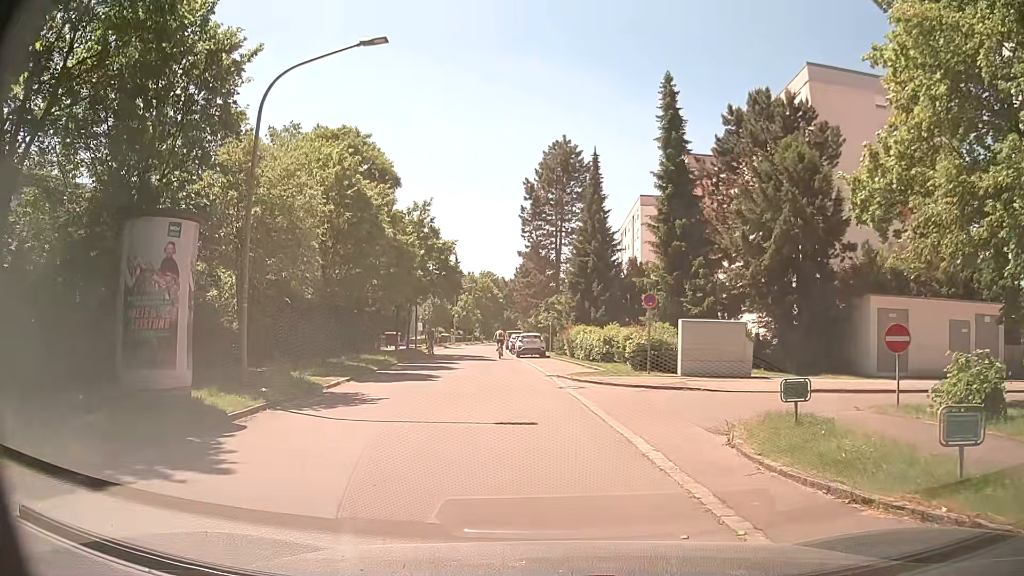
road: residential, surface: asphalt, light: Day
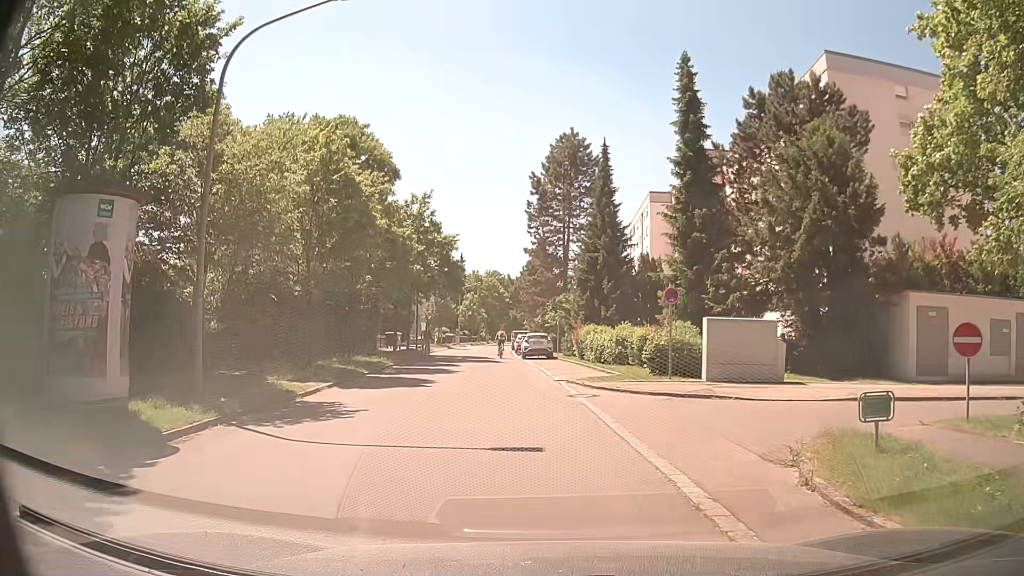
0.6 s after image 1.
(0.0, +2.3) m; 0°
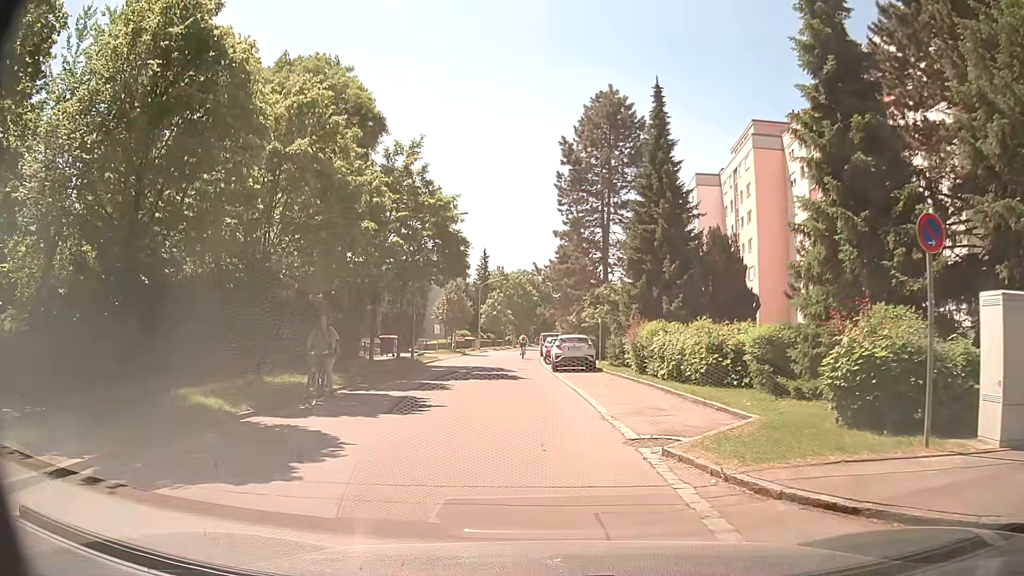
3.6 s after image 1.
(-0.4, +11.6) m; -3°
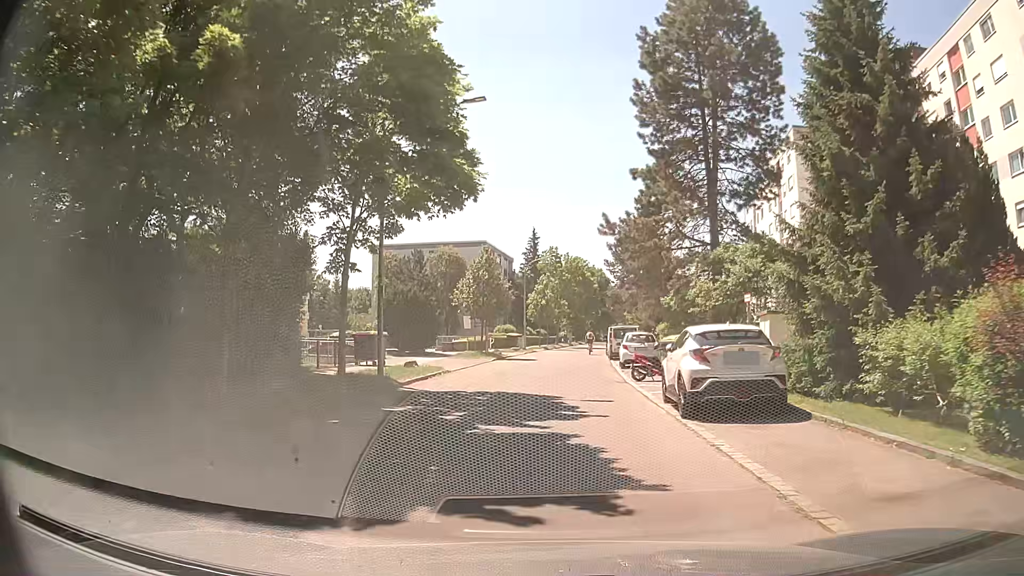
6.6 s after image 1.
(-0.8, +17.4) m; -4°
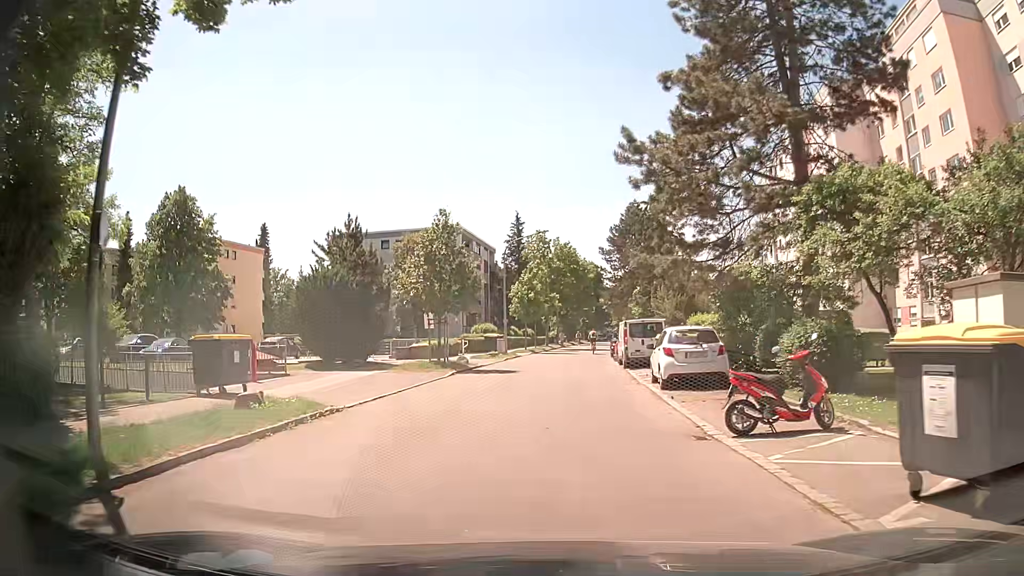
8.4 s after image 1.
(+0.2, +12.1) m; +1°
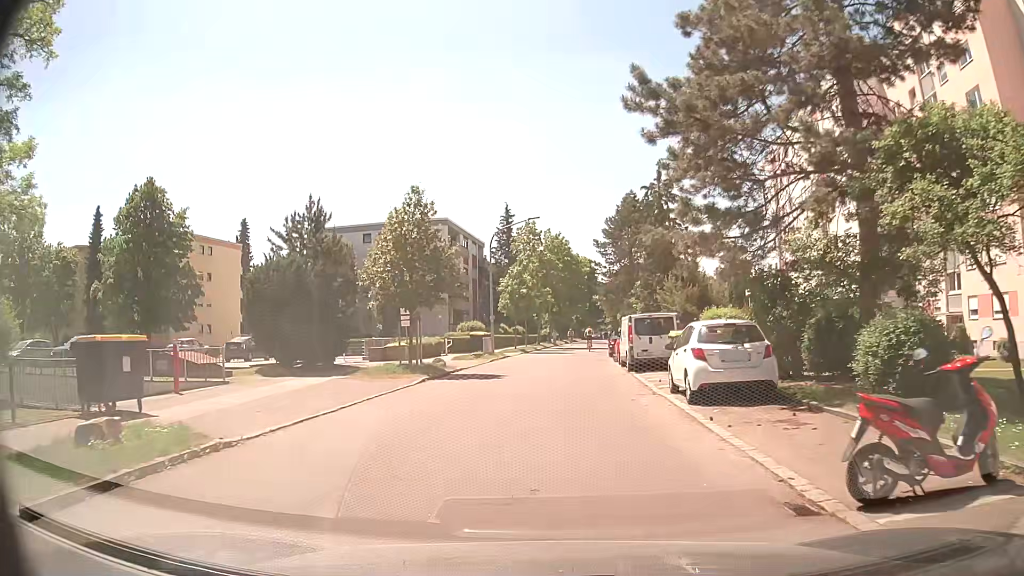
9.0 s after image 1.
(0.0, +4.1) m; 0°
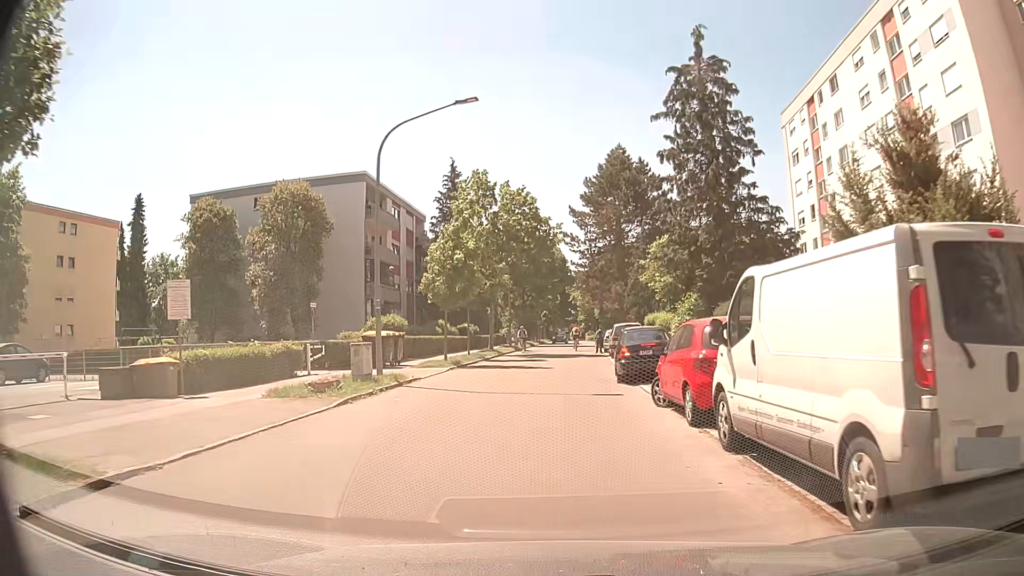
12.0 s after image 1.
(+0.5, +19.5) m; +3°
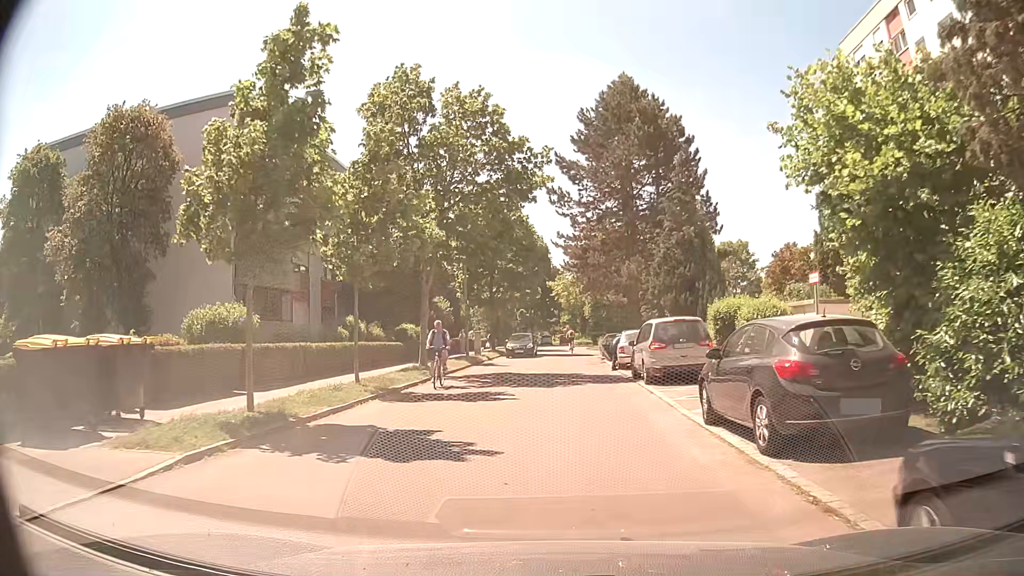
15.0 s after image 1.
(+0.2, +17.9) m; +3°
